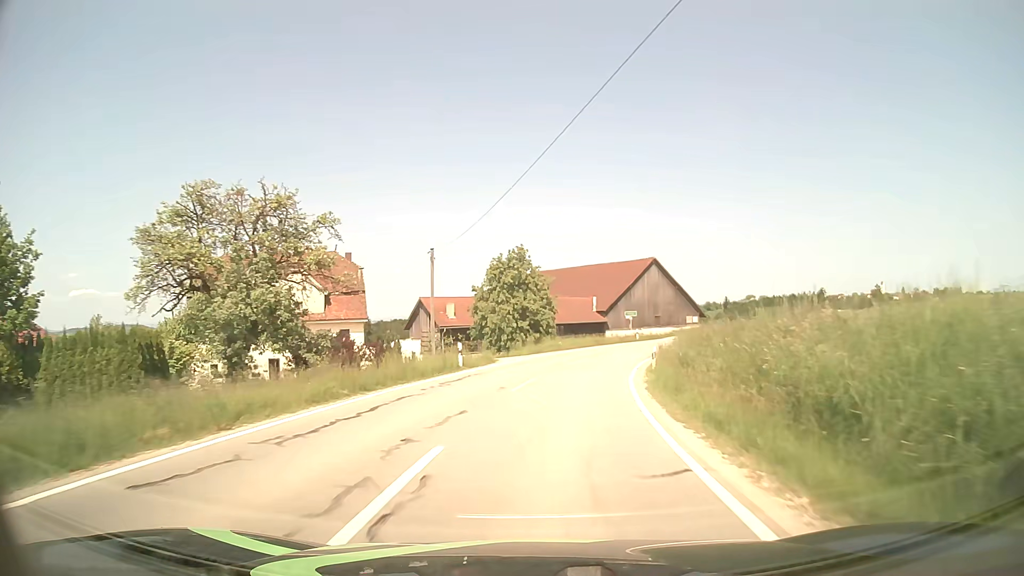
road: tertiary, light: Day
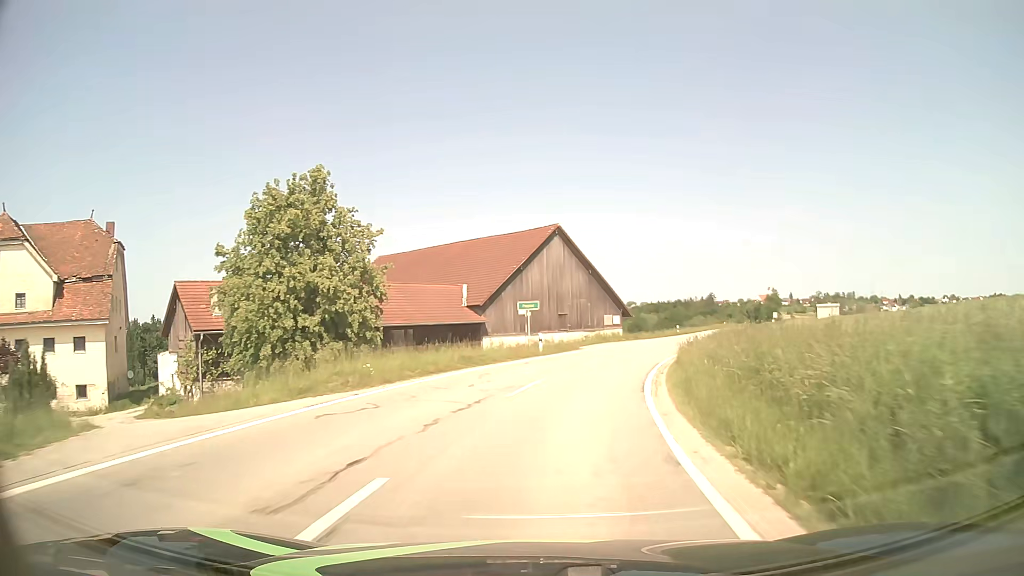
(+2.3, +26.3) m; +11°
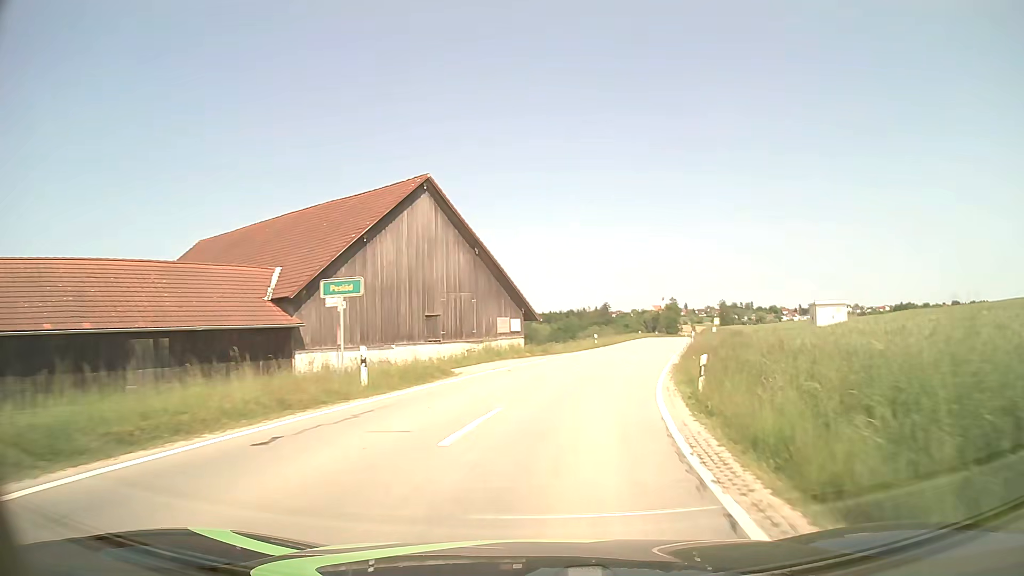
(+1.4, +17.8) m; +9°
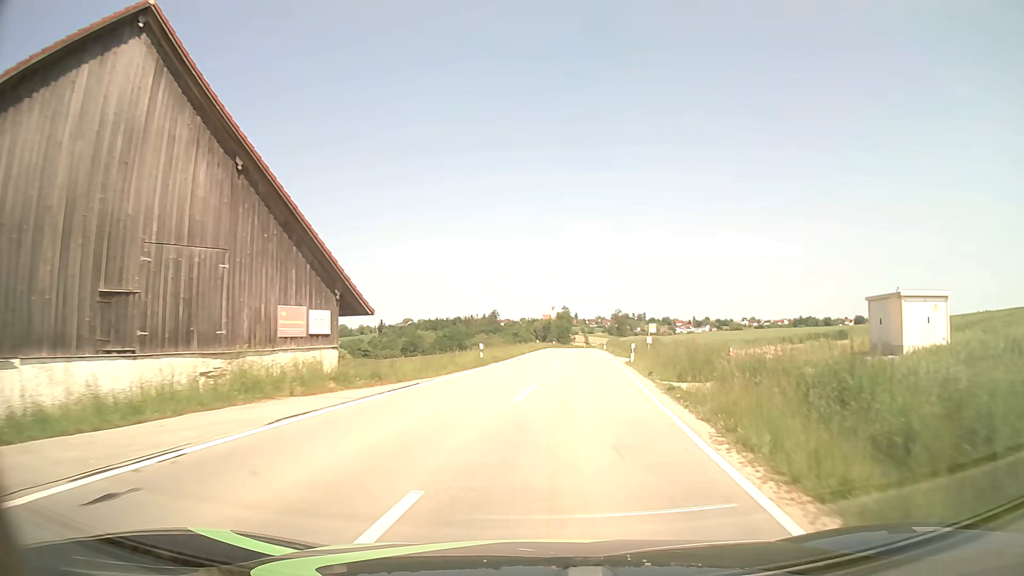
(+1.5, +18.2) m; +10°
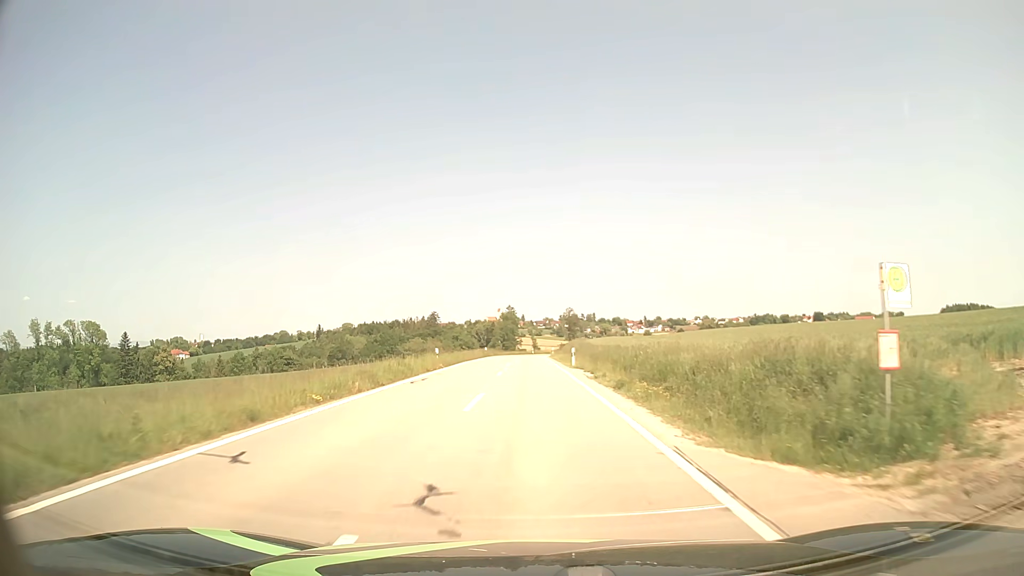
(+2.7, +38.1) m; +5°
